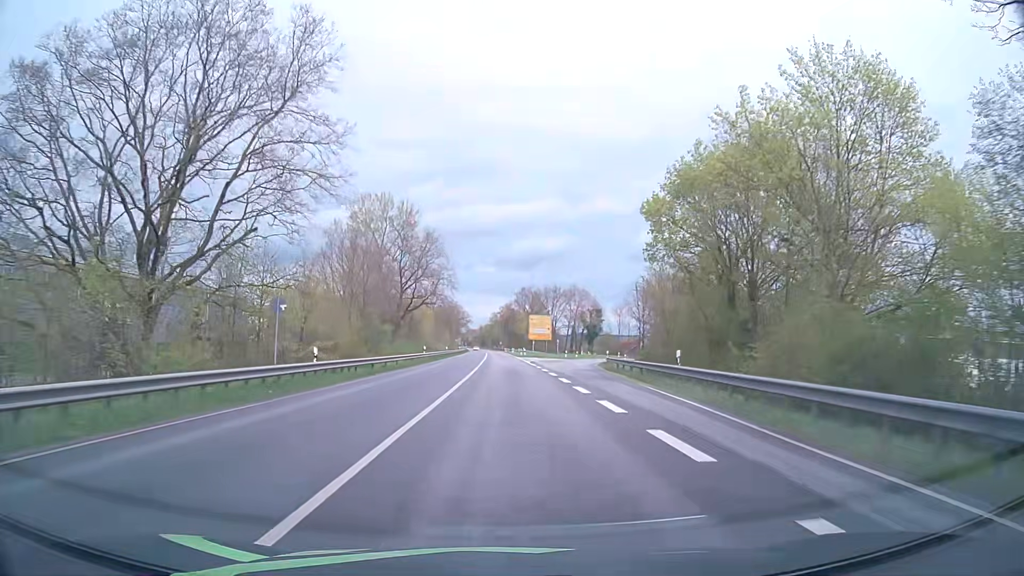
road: primary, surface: asphalt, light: Day
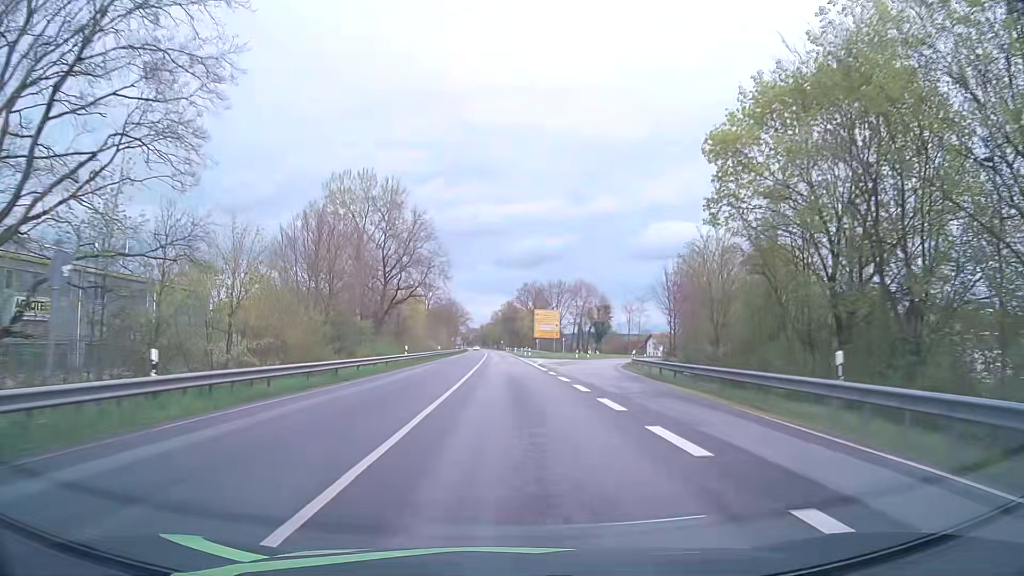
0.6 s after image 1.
(-0.1, +11.8) m; 0°
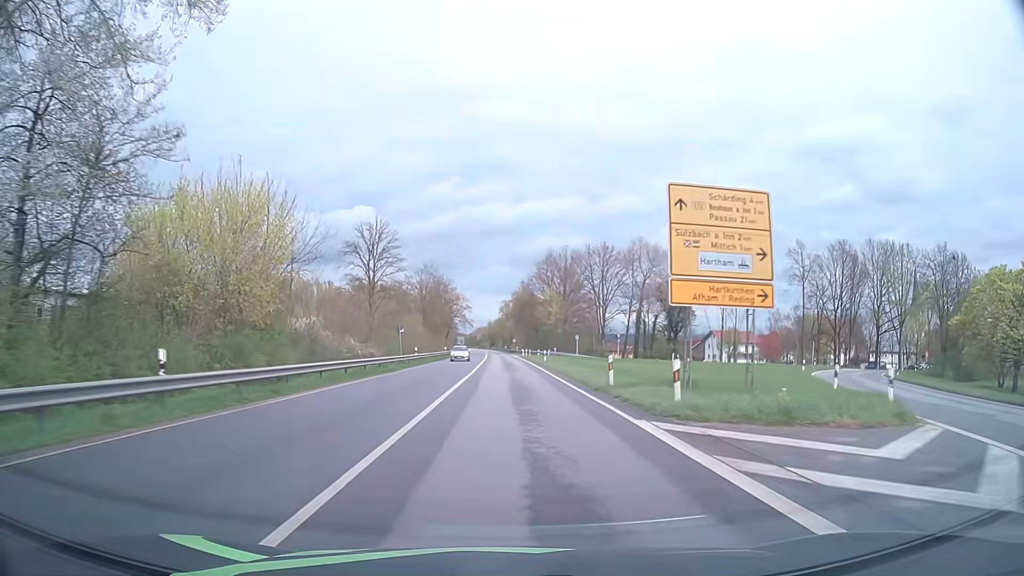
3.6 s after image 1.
(-0.7, +63.2) m; -1°
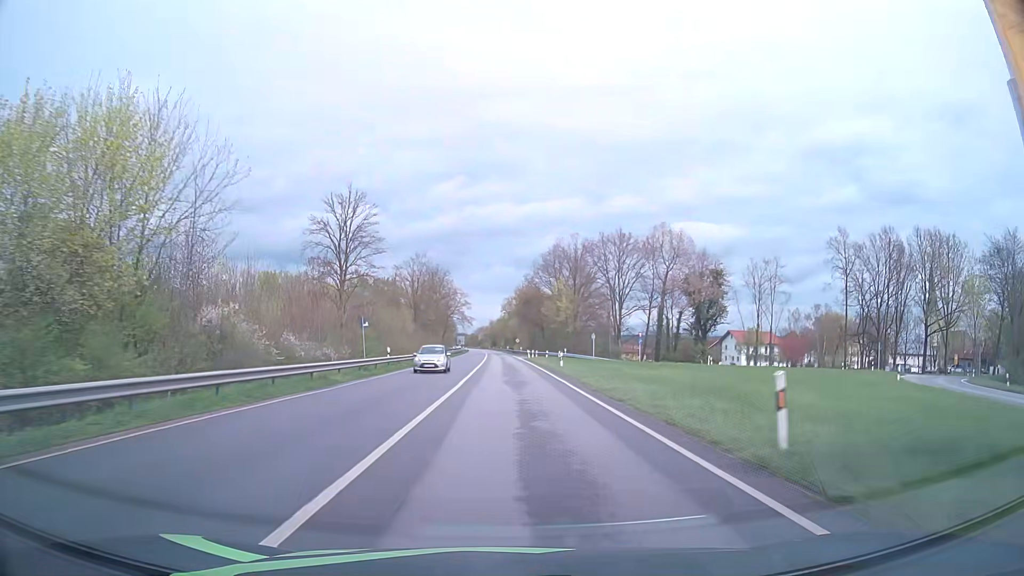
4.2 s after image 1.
(0.0, +13.4) m; 0°
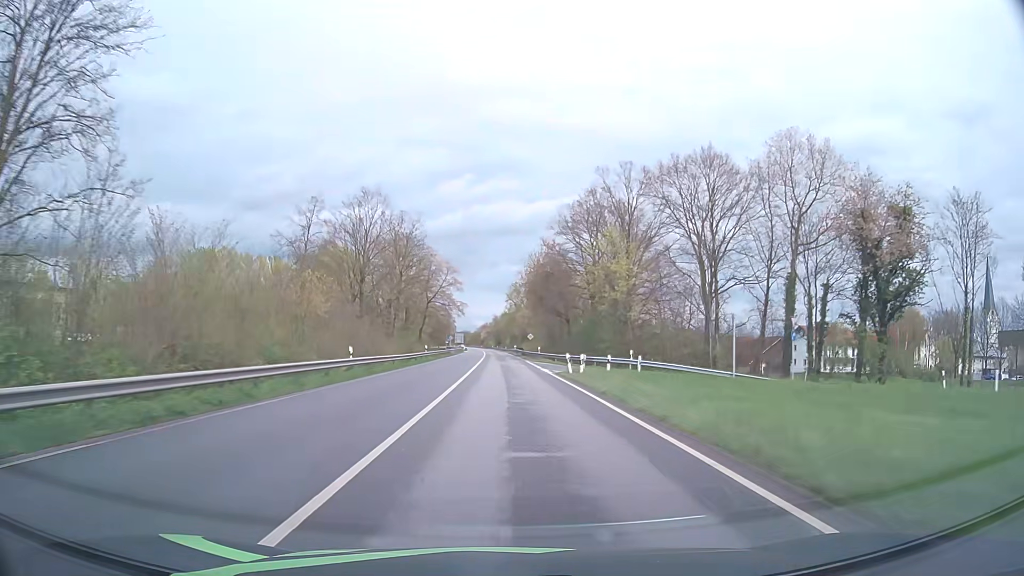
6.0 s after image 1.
(-0.2, +41.9) m; -1°
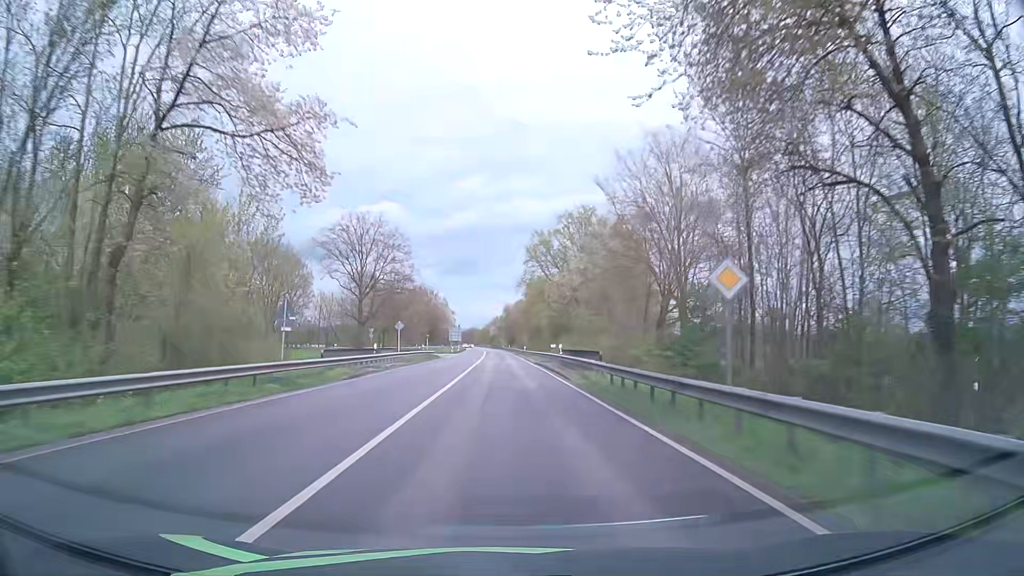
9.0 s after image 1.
(-0.6, +74.4) m; -2°
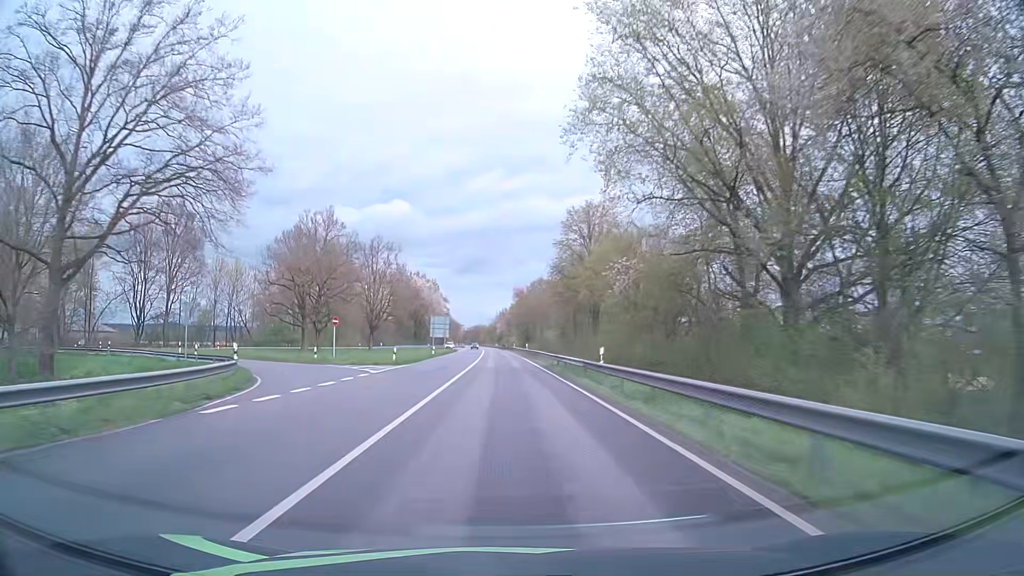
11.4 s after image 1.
(+0.1, +61.6) m; 0°
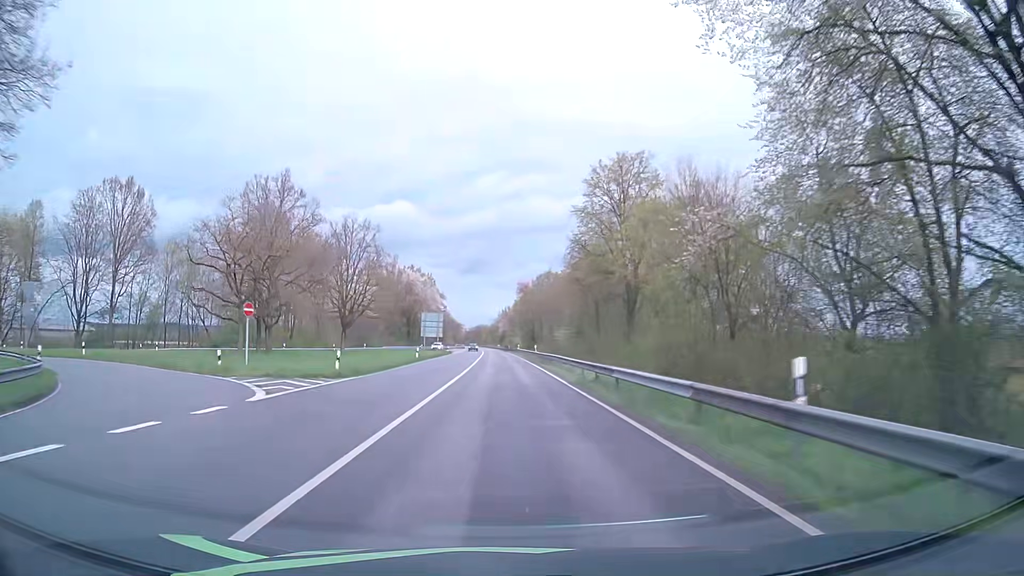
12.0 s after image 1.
(-0.1, +15.6) m; 0°
(0, +10) (0, +20) (0, +30) (0, +40) (0, +50) (0, +60) (-1, +70) (-1, +80) (-1, +90) (-1, +100) m
